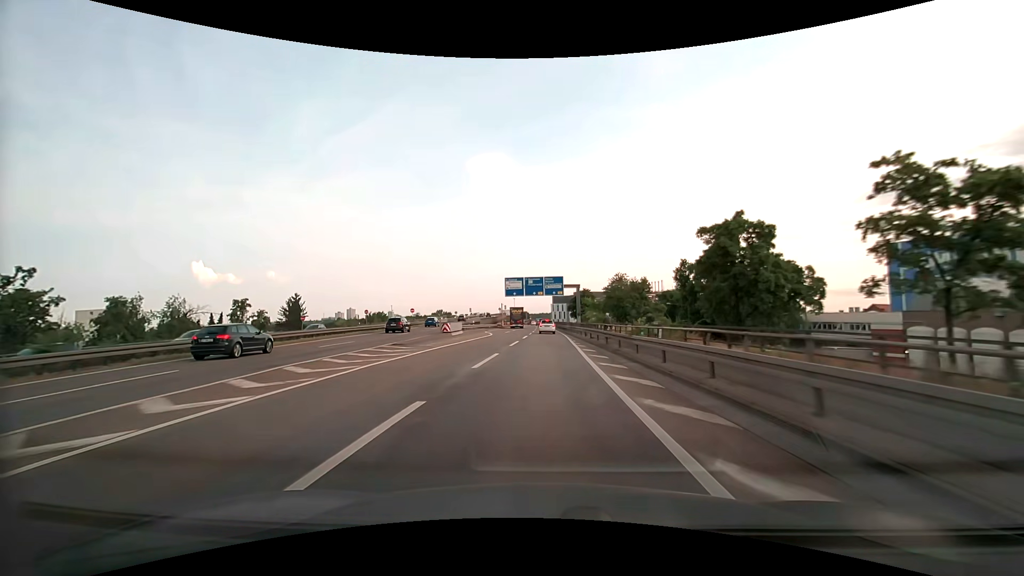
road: motorway_link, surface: asphalt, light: Day
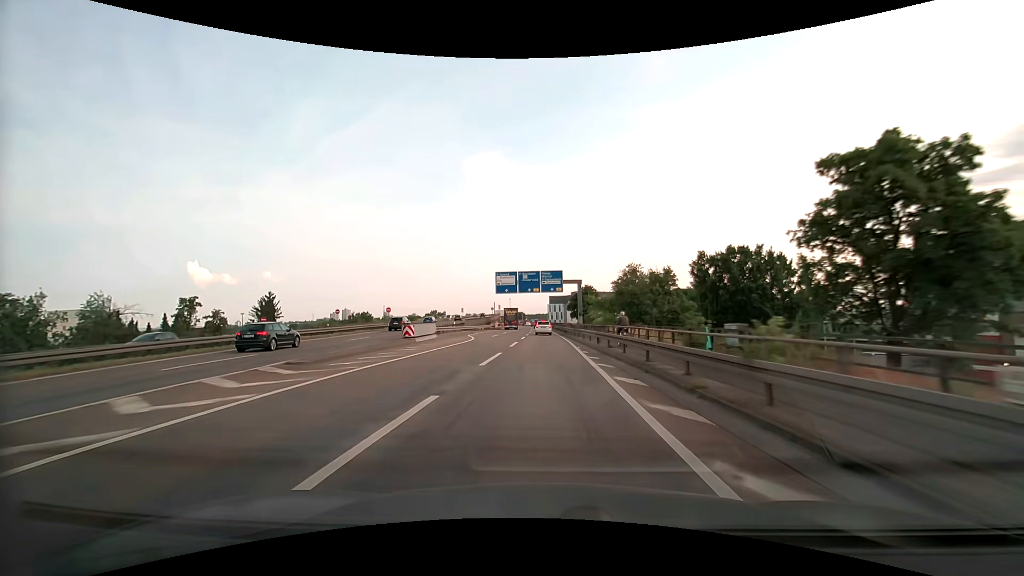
(0.0, +11.1) m; 0°
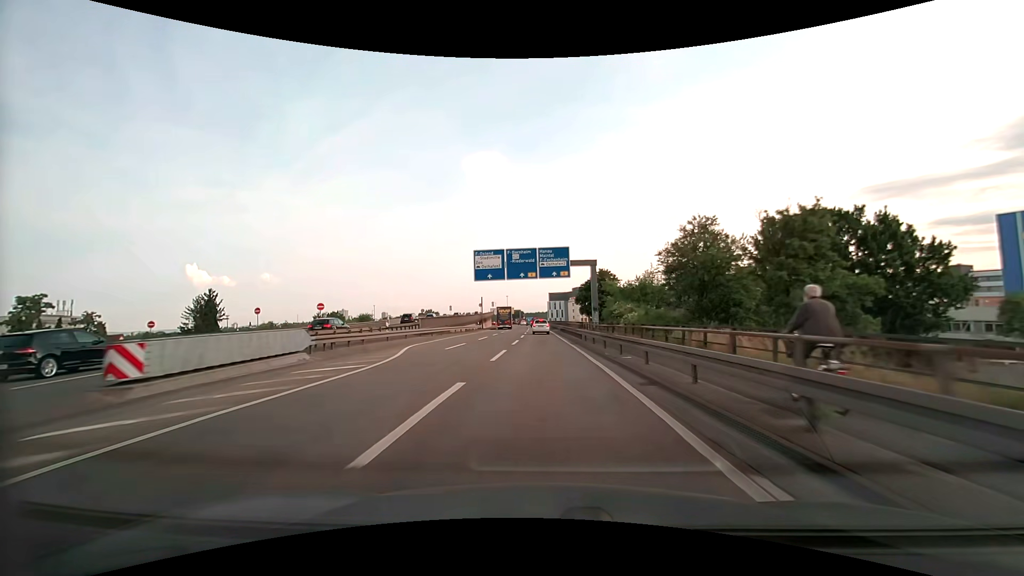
(0.0, +22.0) m; 0°
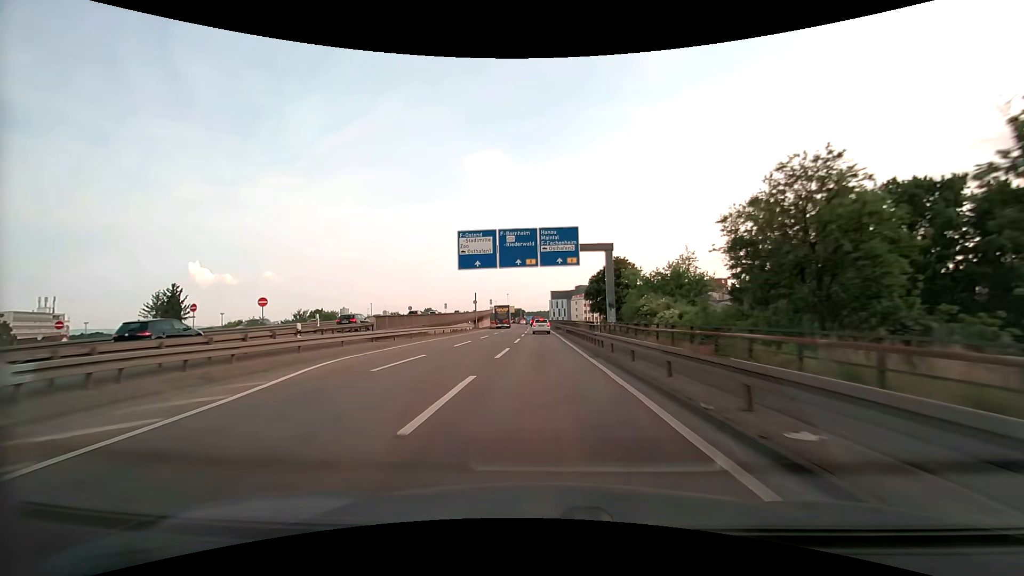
(0.0, +10.9) m; 0°
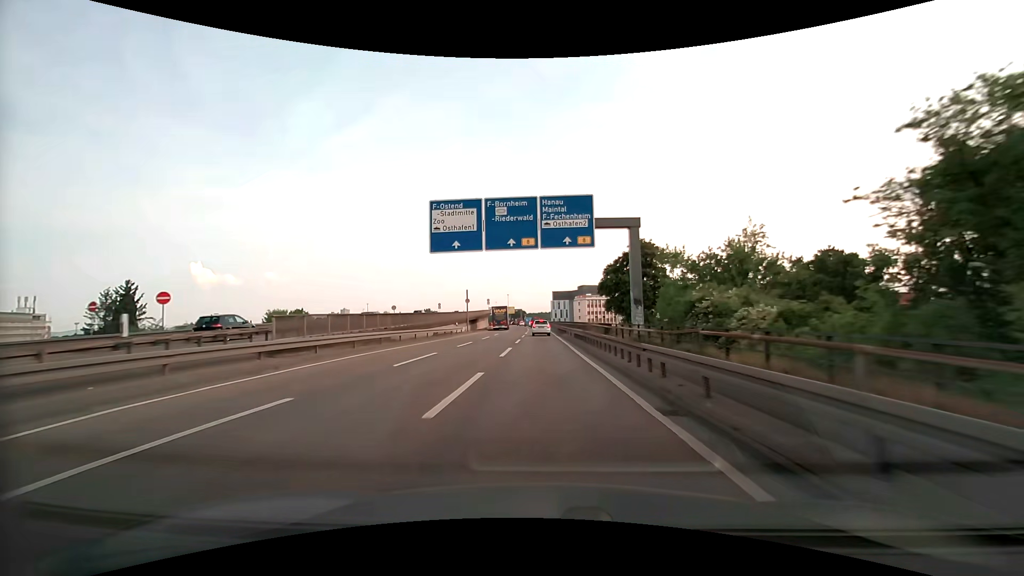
(0.0, +10.7) m; 0°
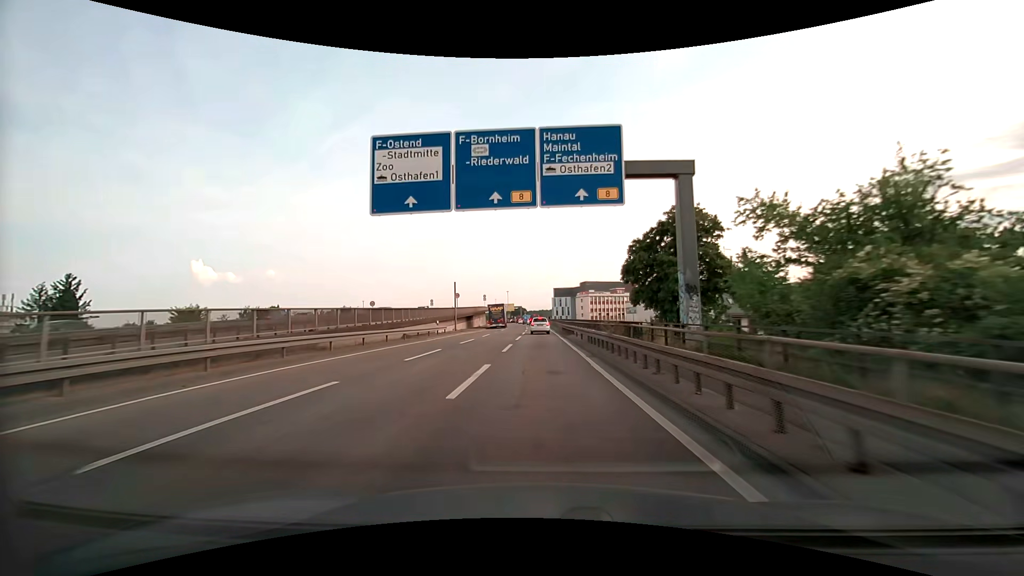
(0.0, +10.5) m; 0°
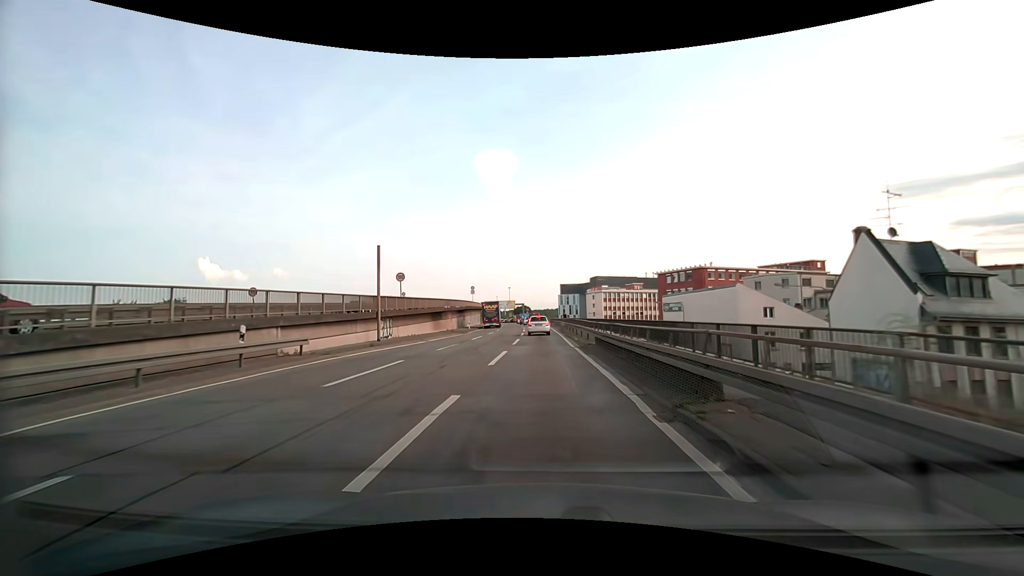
(-0.1, +30.0) m; 0°
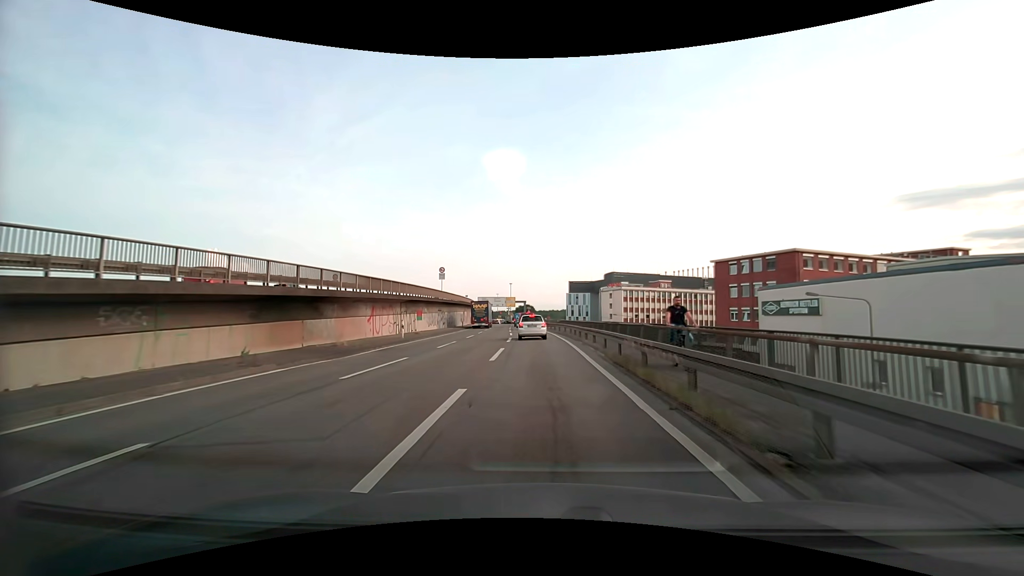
(-0.2, +34.3) m; -1°
(0, +10) (0, +20) (-1, +30) (-1, +40) (-2, +50) (-2, +60) (-3, +70) (-4, +80) (-4, +90) (-5, +100) m
